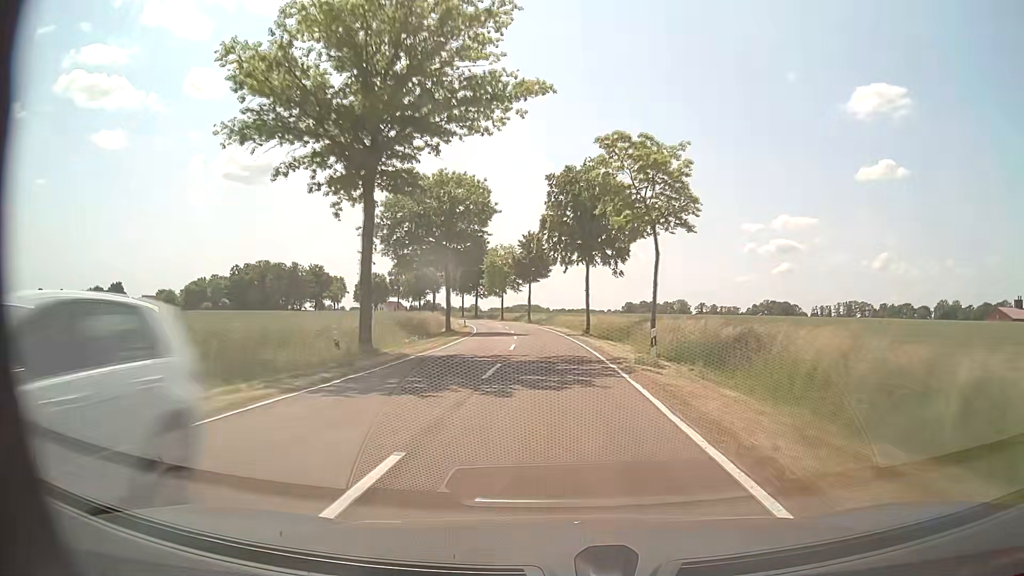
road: tertiary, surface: asphalt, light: Day
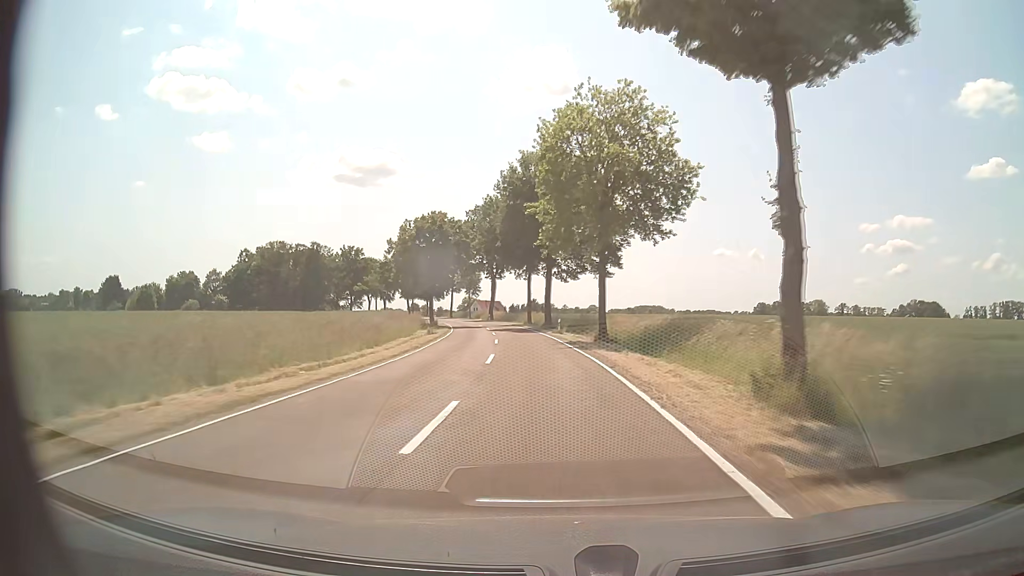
(-5.3, +78.6) m; -10°
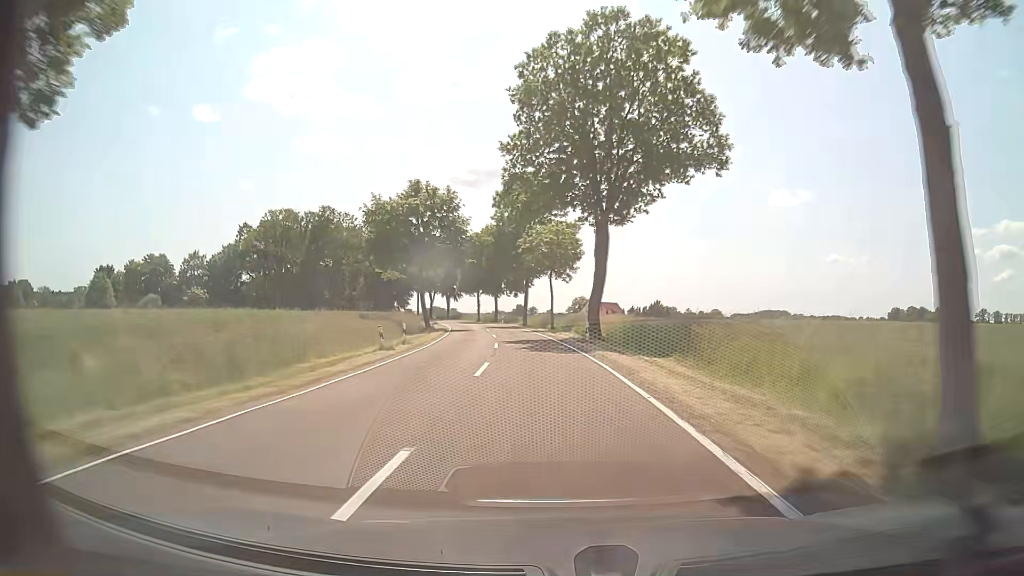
(-5.6, +63.0) m; -10°
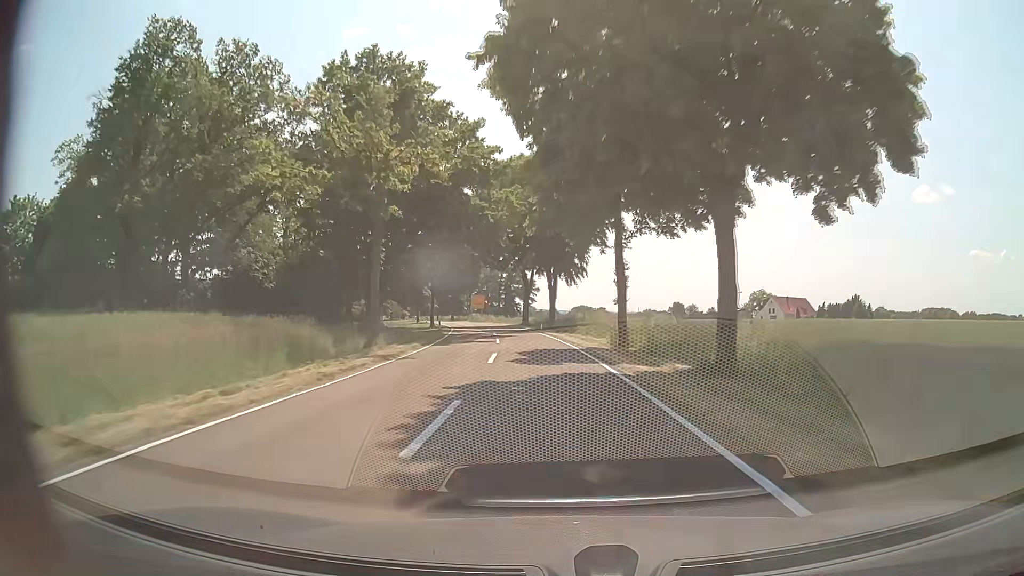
(-9.1, +78.5) m; -13°
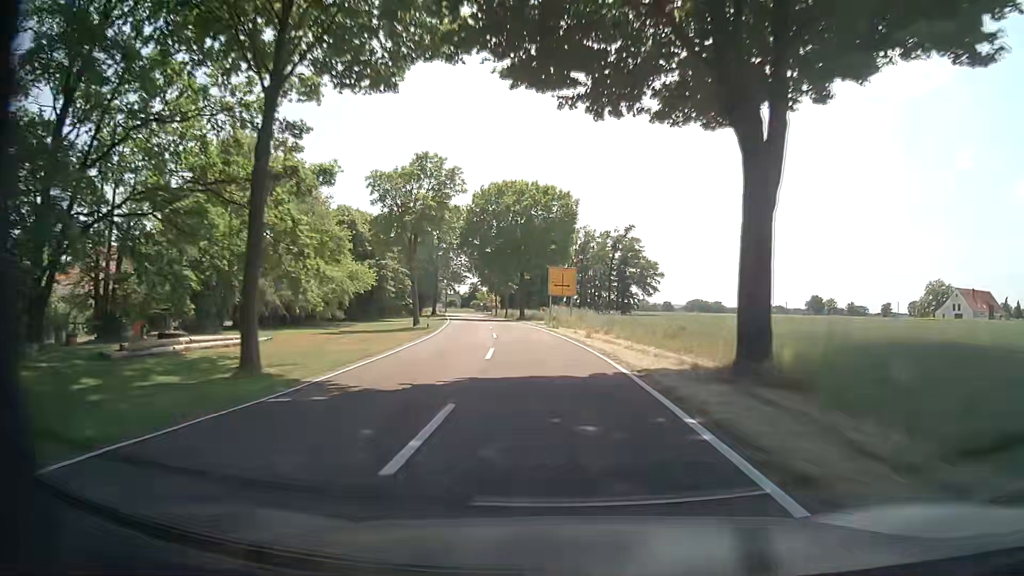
(-5.1, +59.3) m; -10°
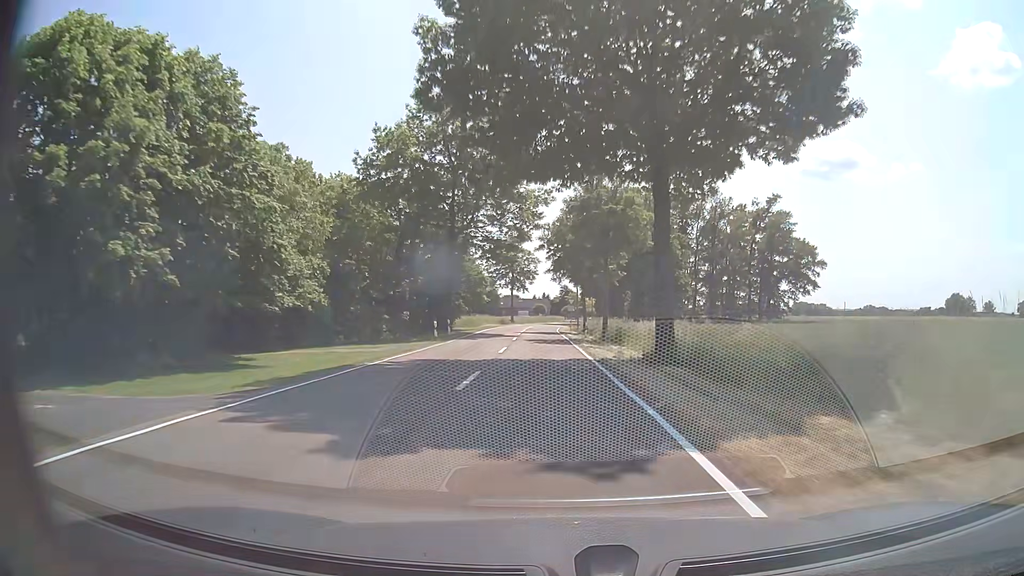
(-3.5, +52.4) m; -8°
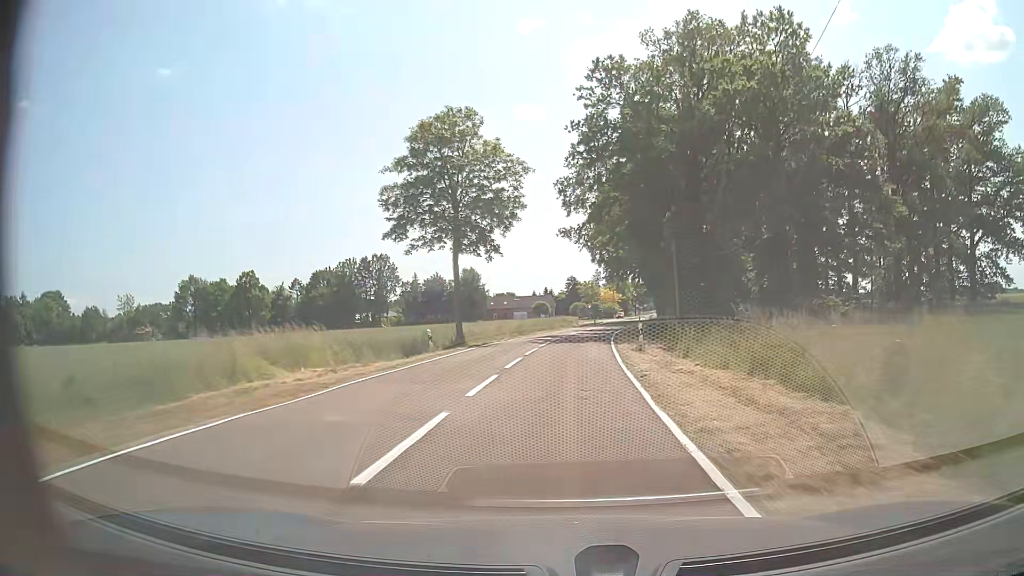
(-1.4, +64.1) m; -1°
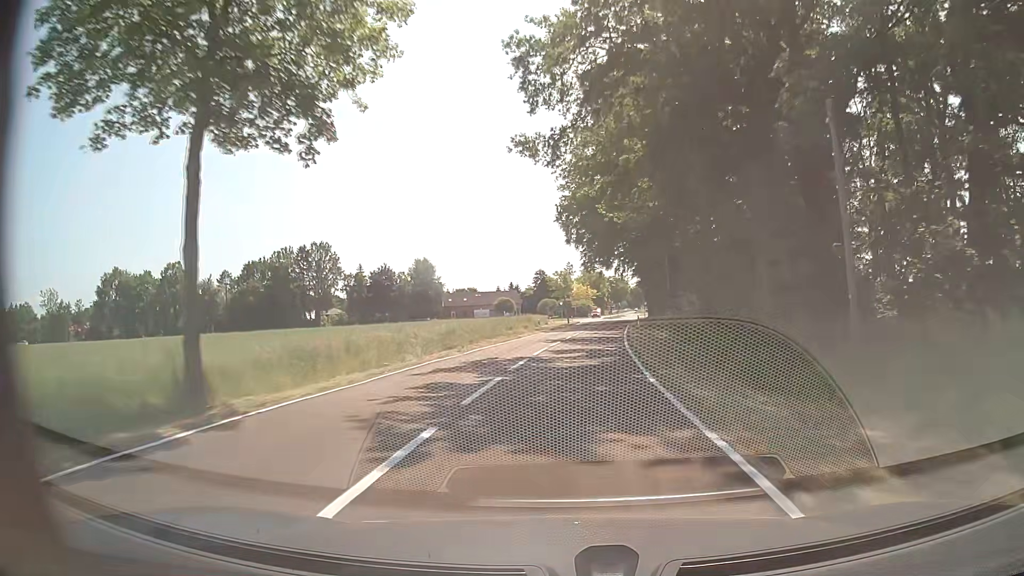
(+0.6, +25.1) m; +3°
(0, +10) (+1, +20) (+1, +30) (+2, +40) (+3, +50) (+5, +60) (+6, +70) (+7, +80) (+9, +89) (+10, +99) m
